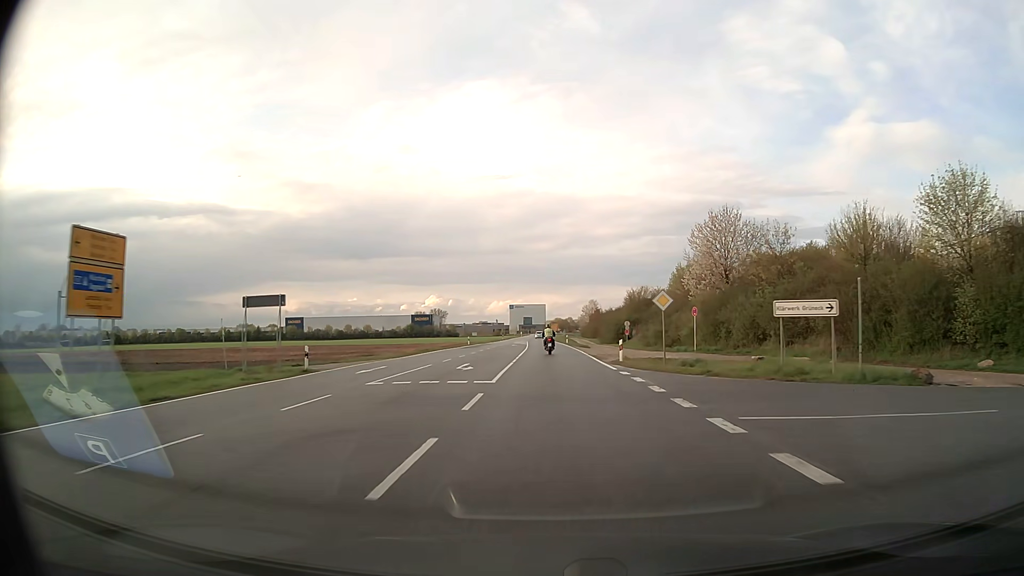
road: secondary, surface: asphalt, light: Day
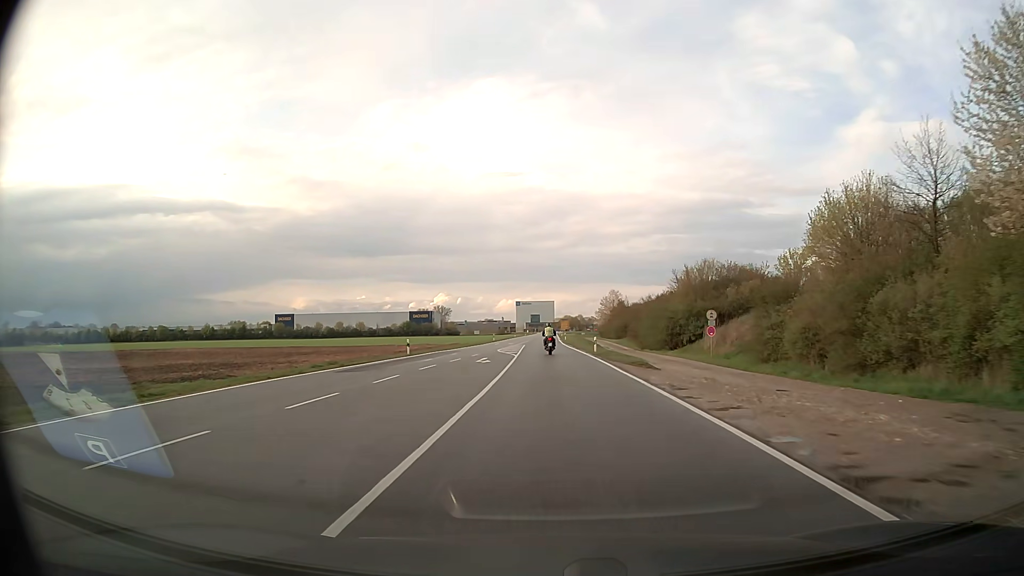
(-0.2, +37.6) m; -1°
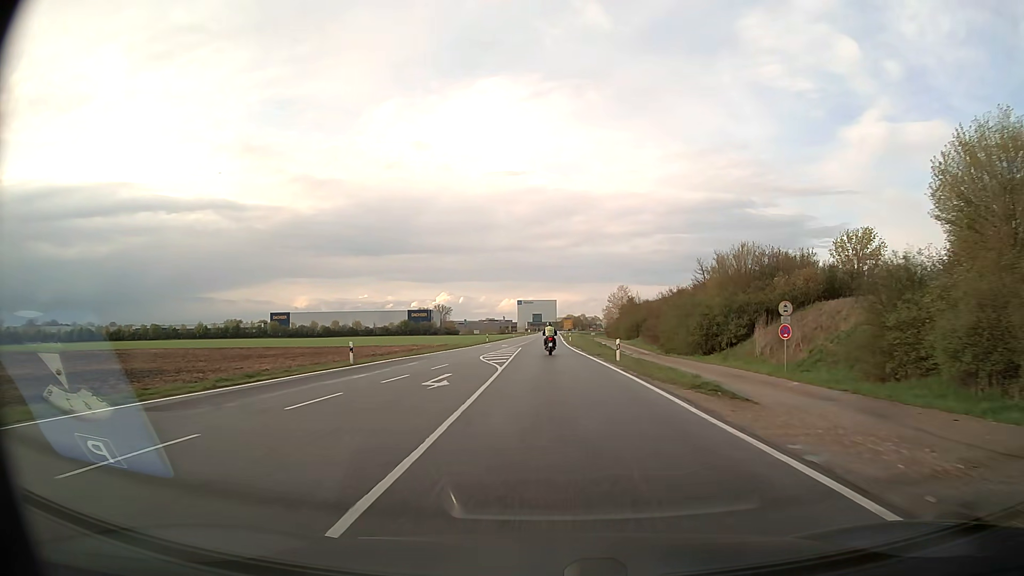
(0.0, +12.6) m; 0°
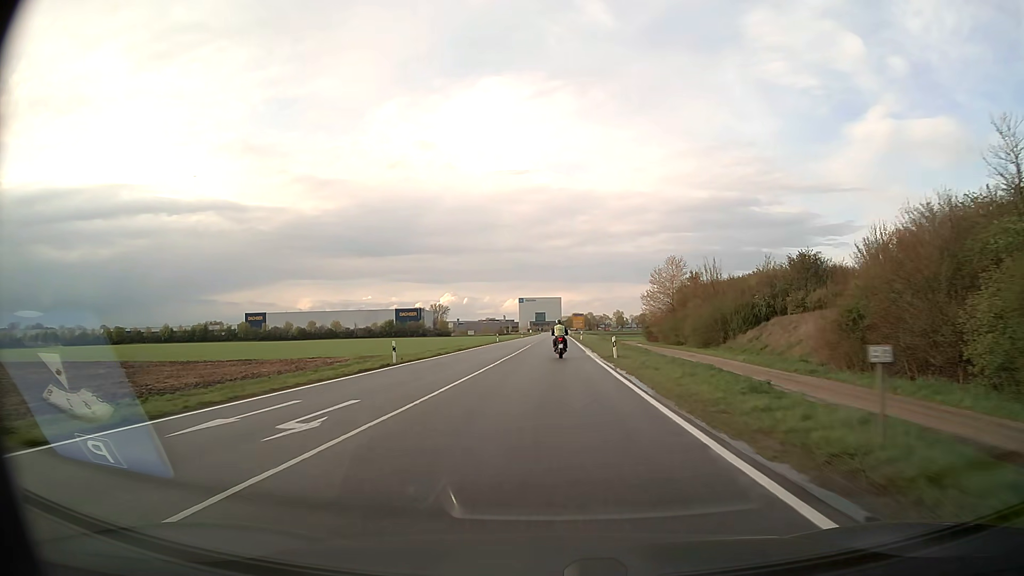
(-0.1, +49.2) m; 0°
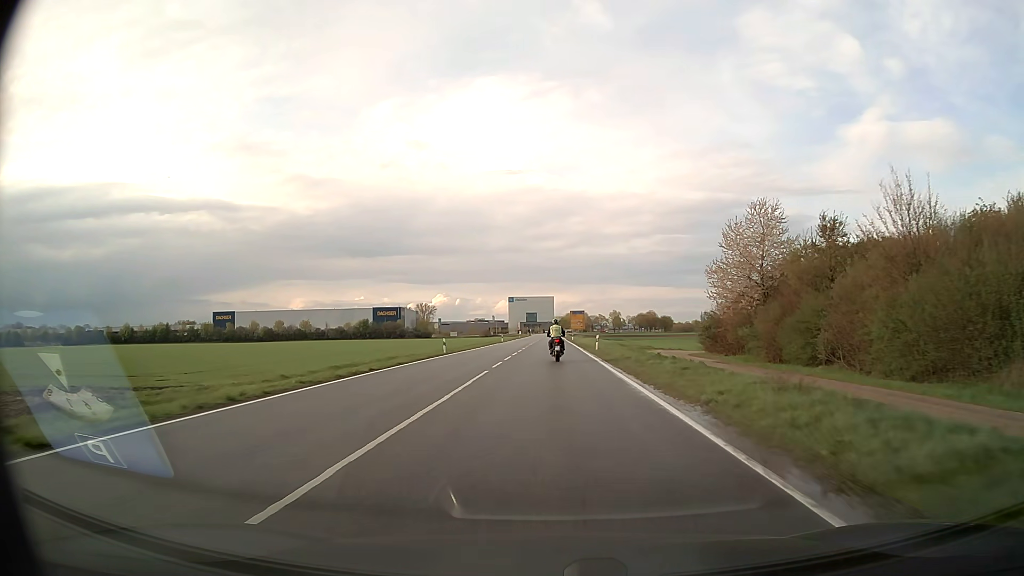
(+0.1, +35.7) m; +1°
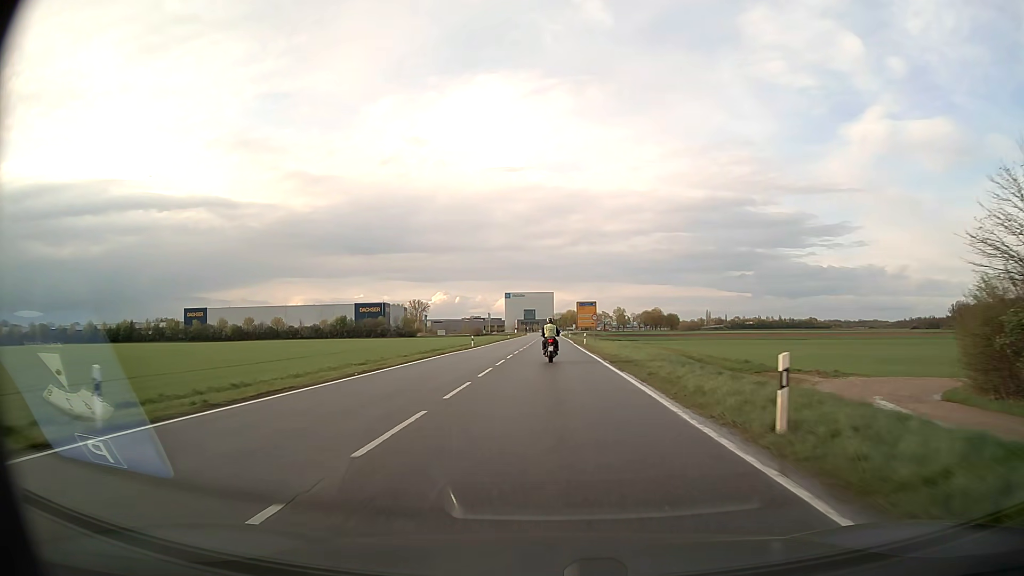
(+0.1, +34.9) m; 0°
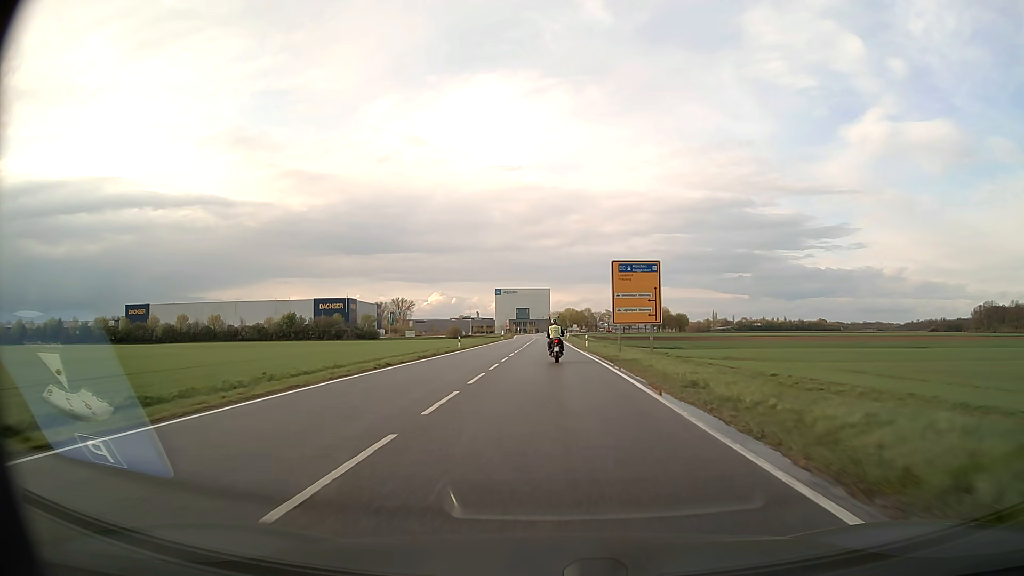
(+0.1, +56.7) m; 0°
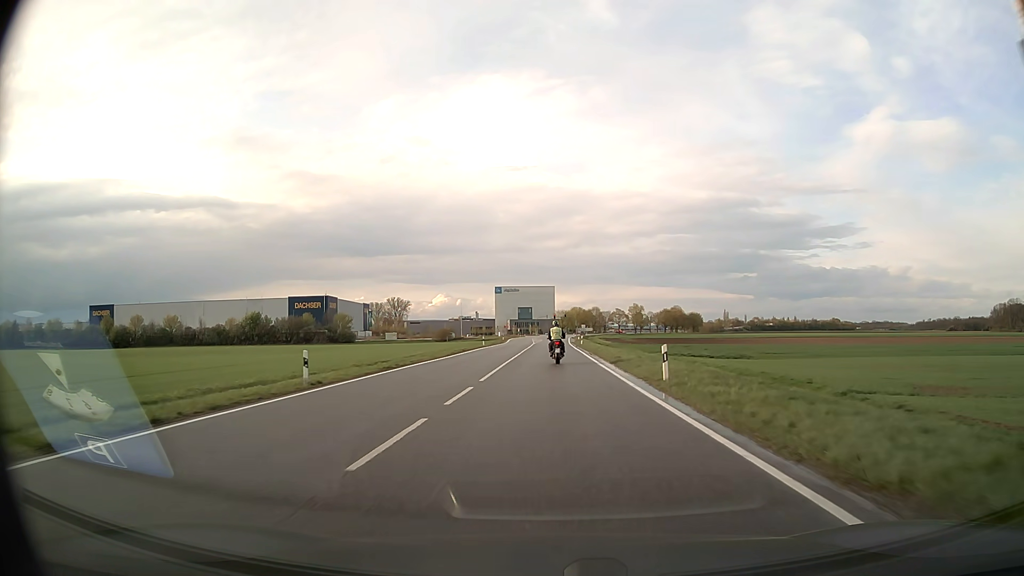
(0.0, +34.2) m; 0°
(0, +10) (0, +20) (0, +30) (0, +40) (0, +50) (0, +60) (0, +70) (0, +80) (0, +90) (+1, +100) m
